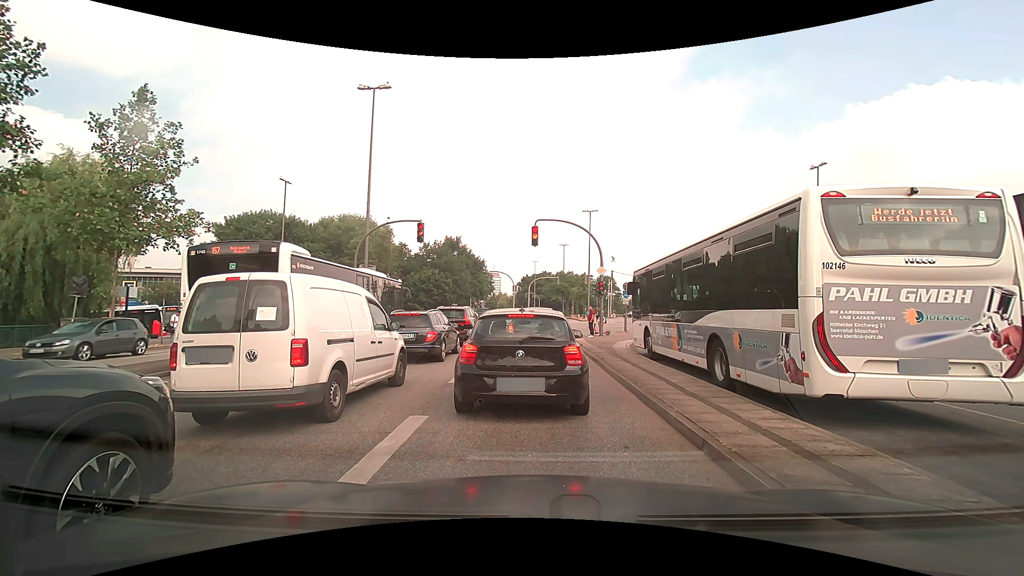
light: Day
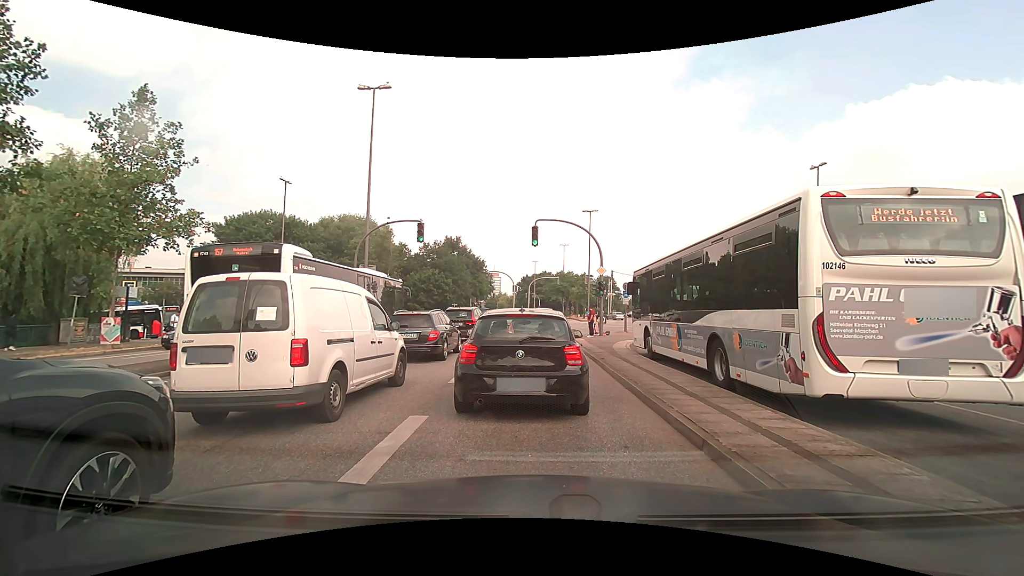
(0.0, 0.0) m; 0°
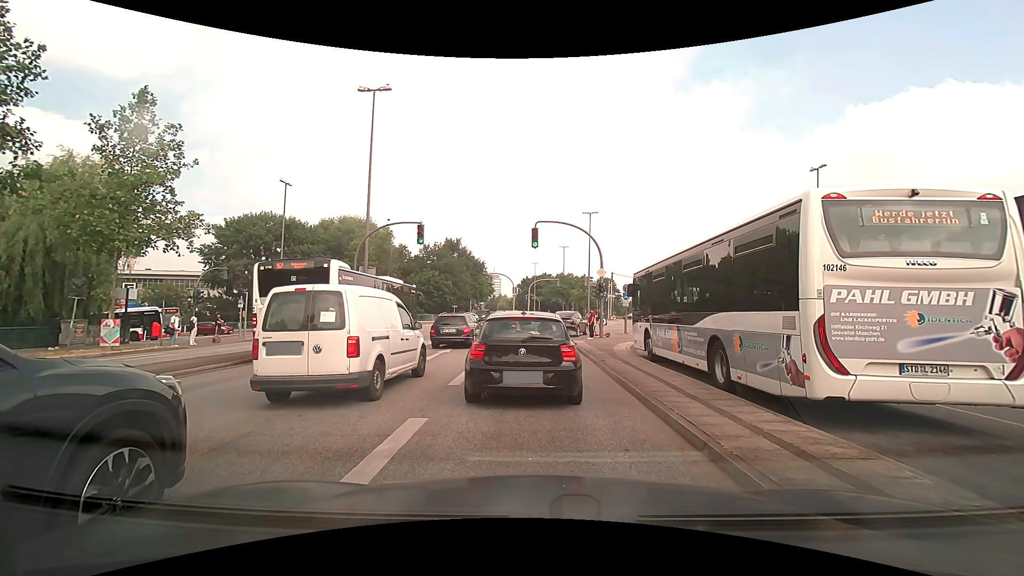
(0.0, 0.0) m; 0°
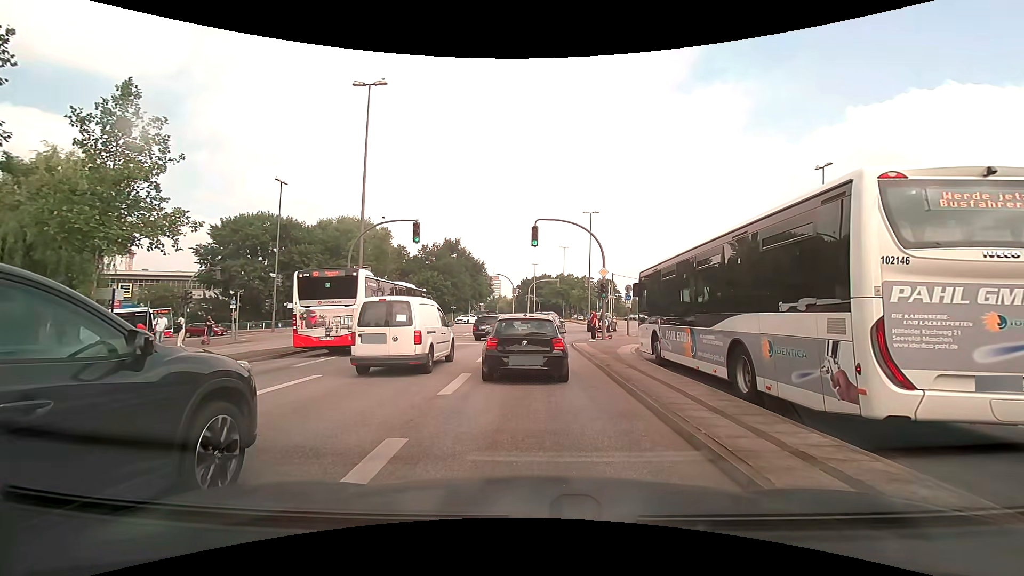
(0.0, +1.1) m; +1°
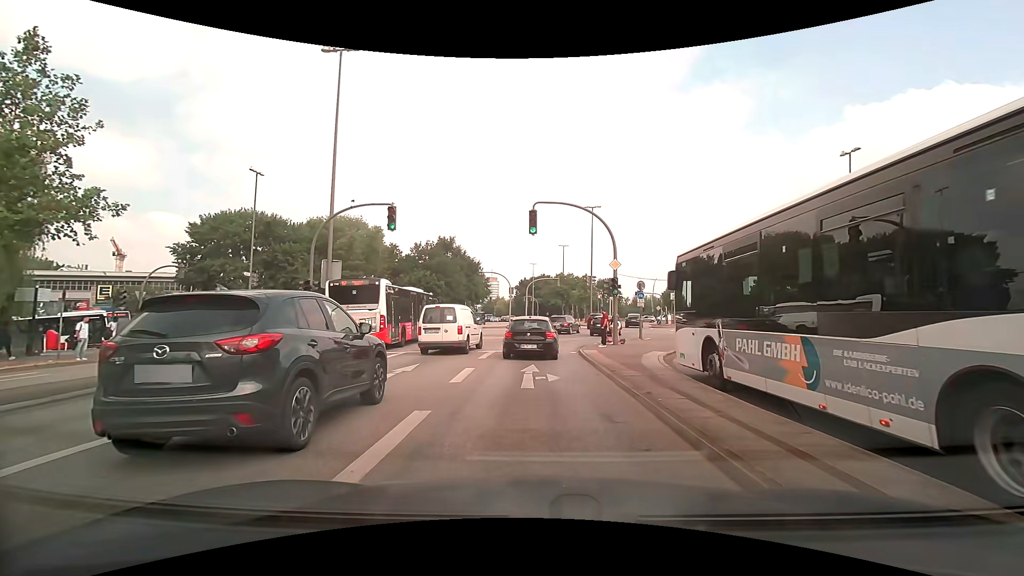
(0.0, +4.8) m; +1°
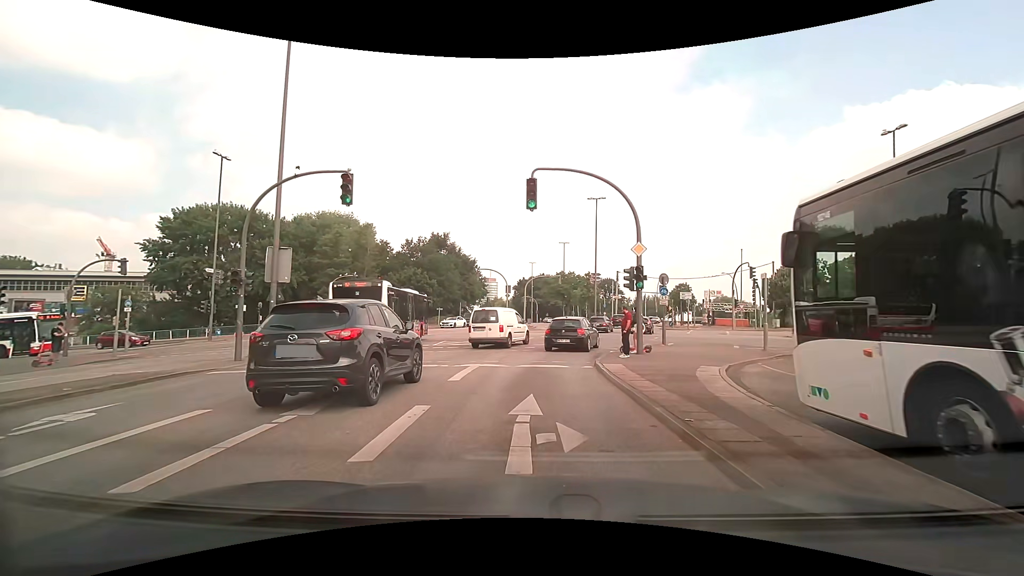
(0.0, +5.8) m; -1°
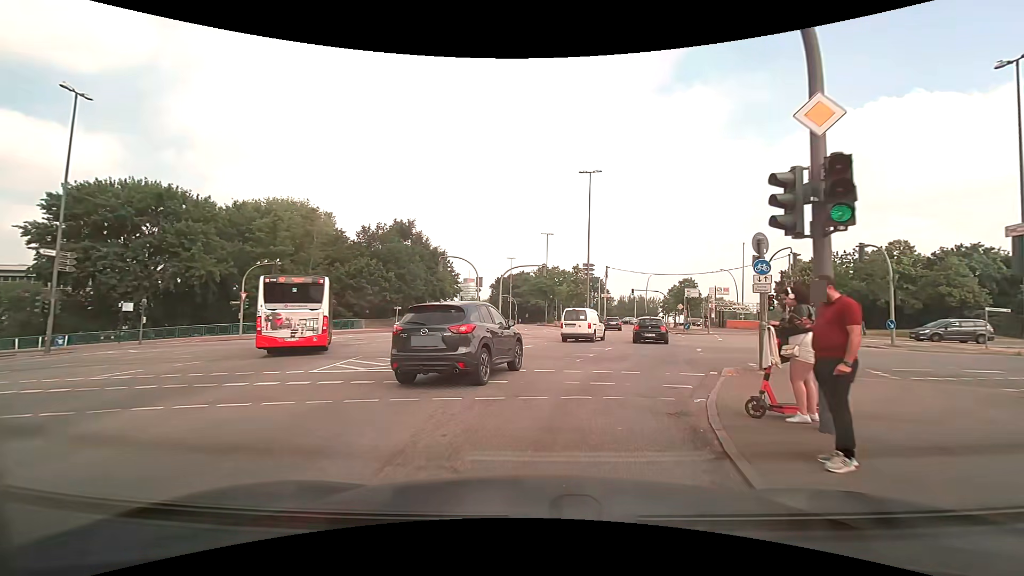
(+0.1, +12.7) m; +3°
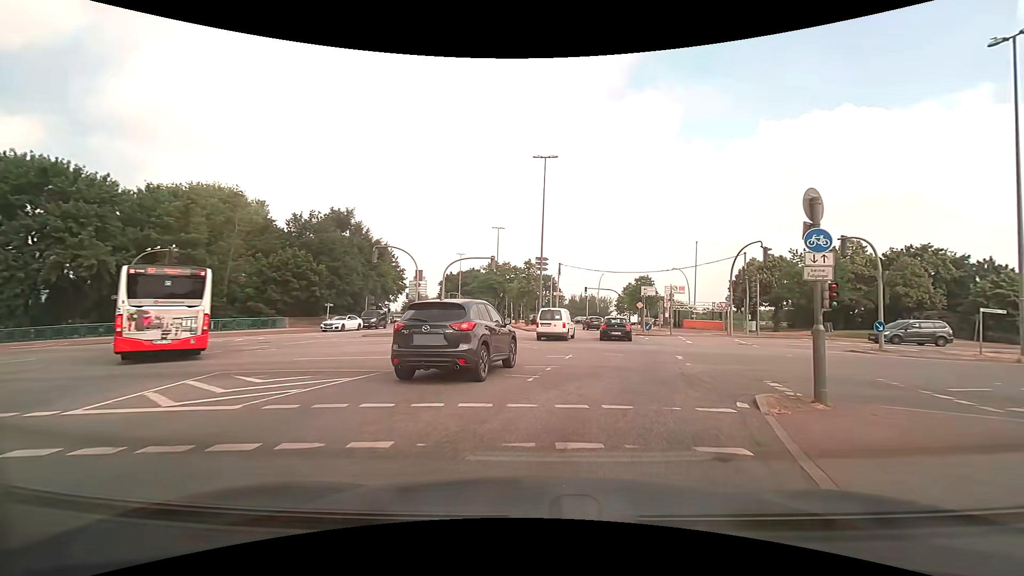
(+0.2, +5.2) m; +4°
(+1, +10) (+3, +20) (+5, +29) (+7, +39) (+7, +49) (+7, +59) (+6, +69) (+4, +79) (+1, +89) (-2, +98) m
